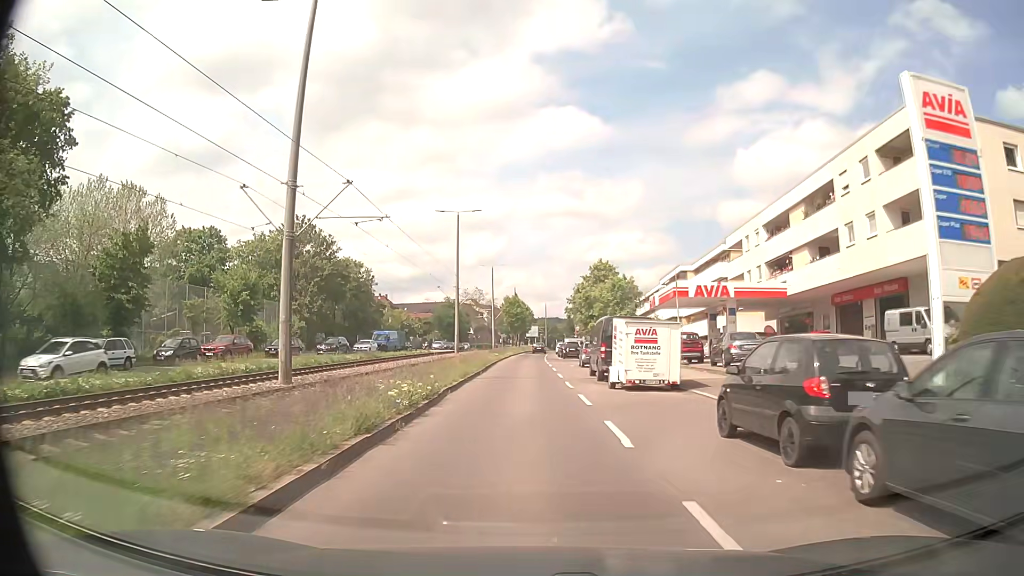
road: secondary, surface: asphalt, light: Day
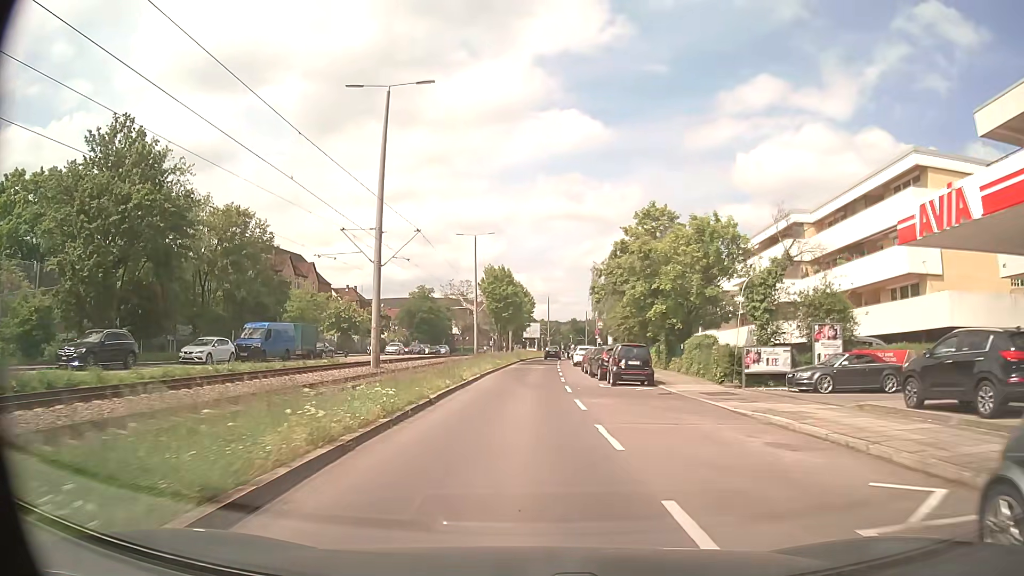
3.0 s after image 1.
(+0.1, +36.0) m; 0°
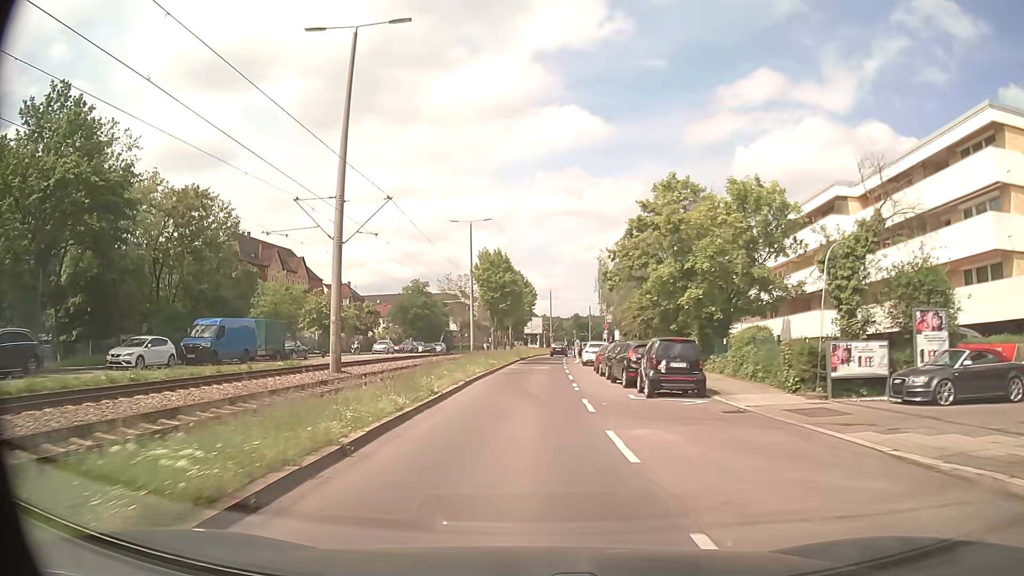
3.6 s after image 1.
(0.0, +7.0) m; 0°
